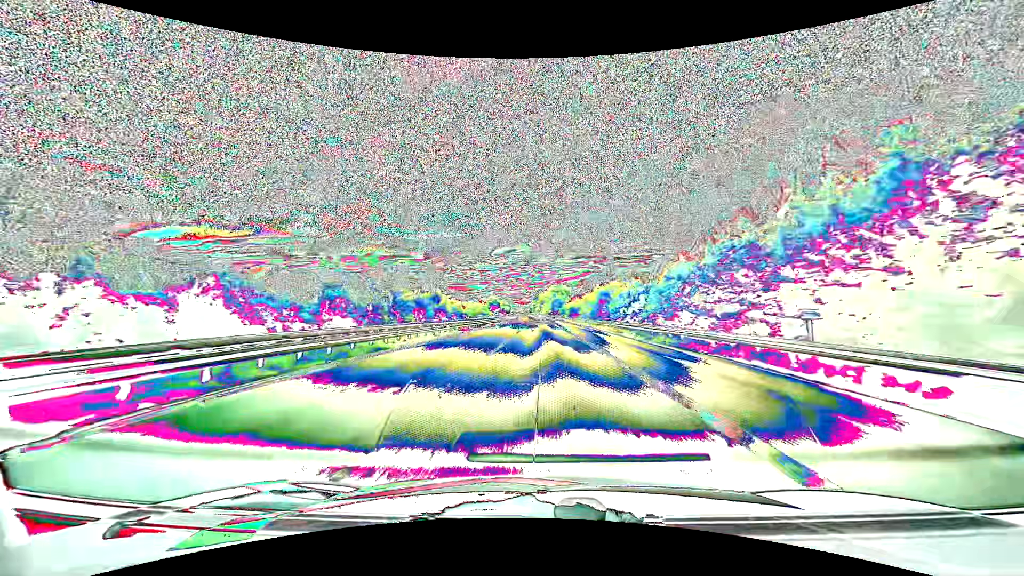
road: motorway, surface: asphalt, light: Day
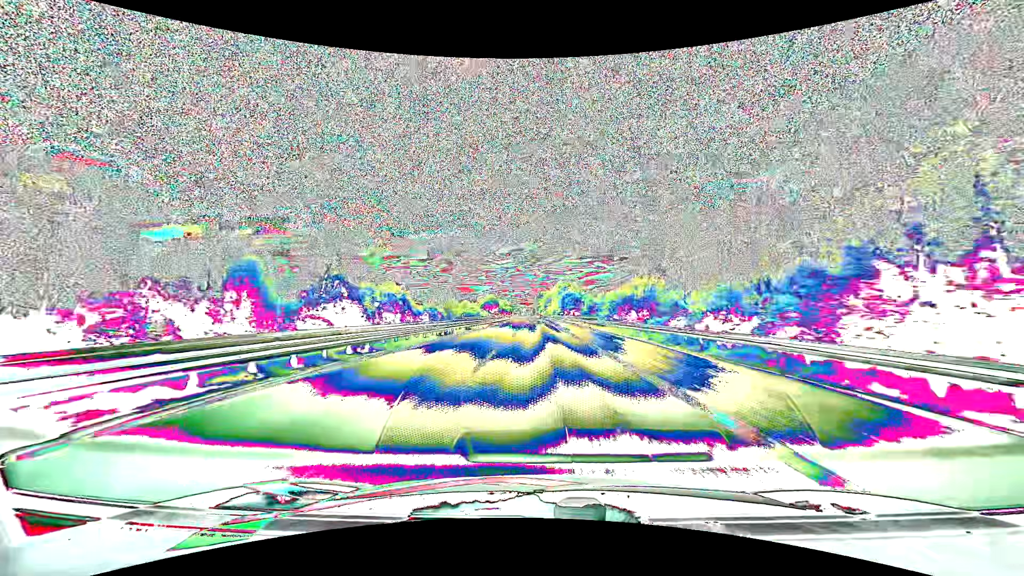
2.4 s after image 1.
(-0.1, +76.9) m; 0°
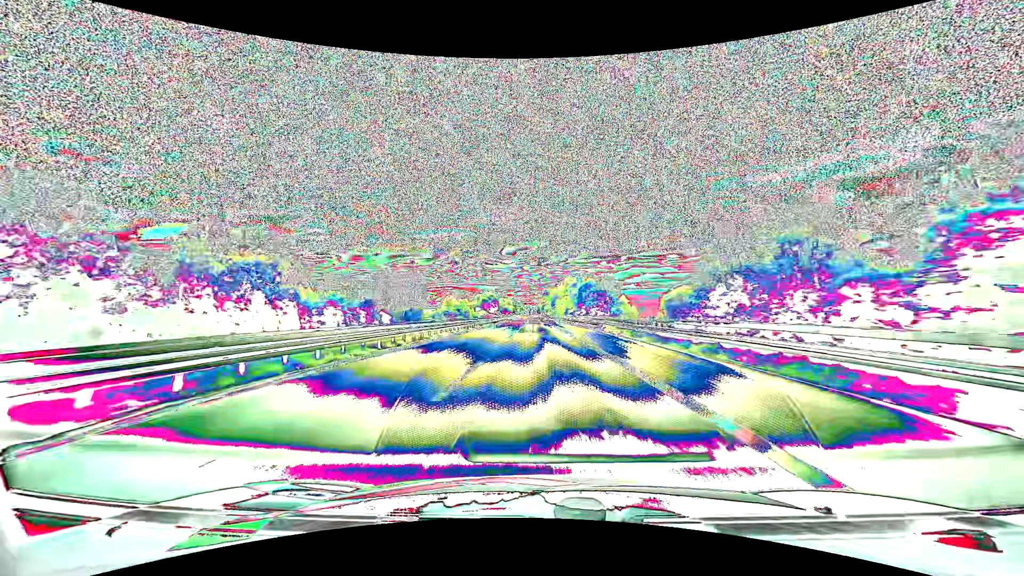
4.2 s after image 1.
(-0.3, +58.6) m; 0°
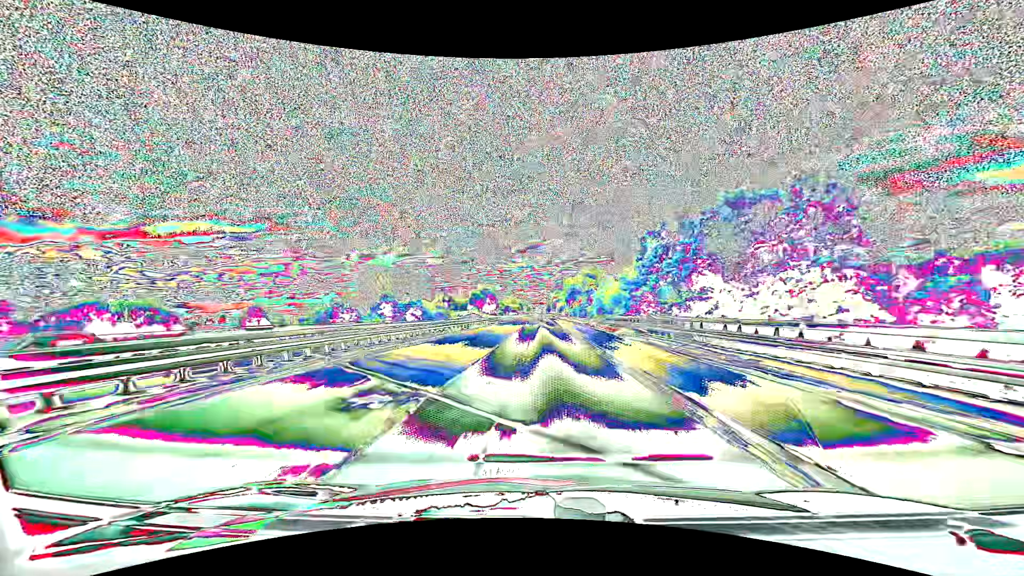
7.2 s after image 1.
(-0.9, +99.2) m; -1°
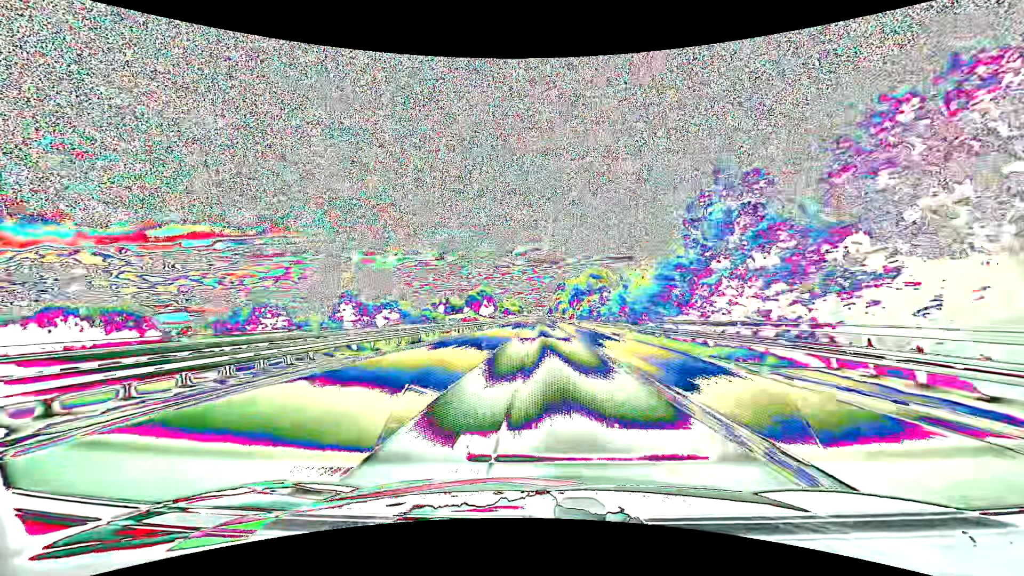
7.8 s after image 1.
(0.0, +20.0) m; 0°
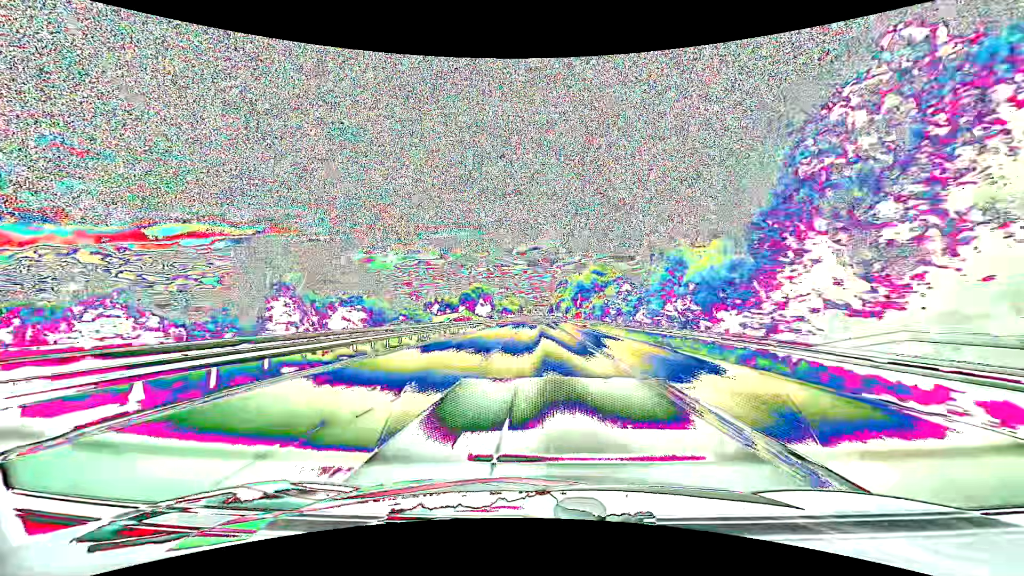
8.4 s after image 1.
(0.0, +20.1) m; 0°
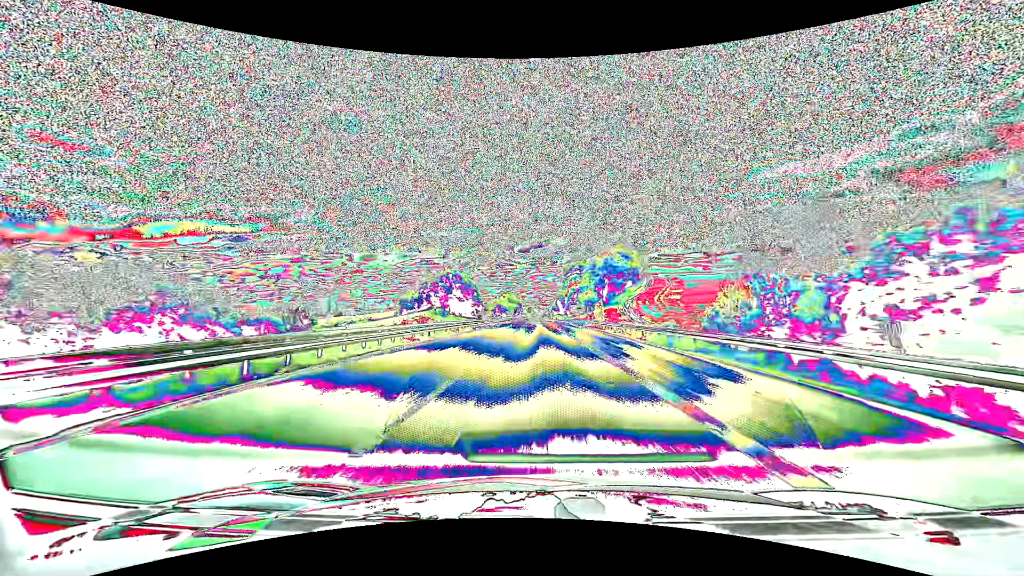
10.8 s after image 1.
(-0.2, +80.9) m; 0°
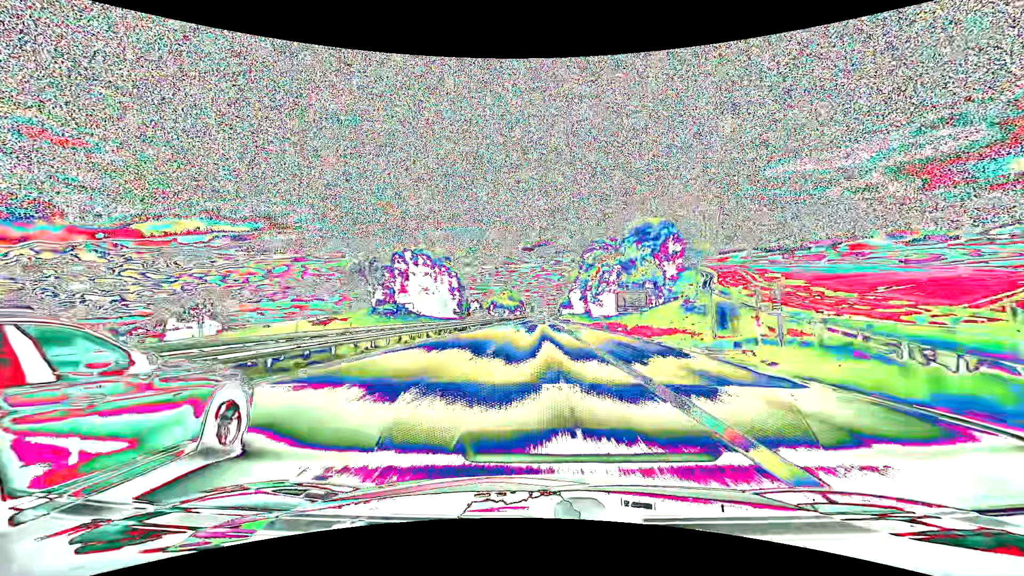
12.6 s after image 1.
(-0.2, +61.2) m; 0°
(0, +10) (0, +20) (0, +30) (0, +40) (0, +50) (0, +60) (0, +70) (0, +80) (0, +90) (0, +100) m
